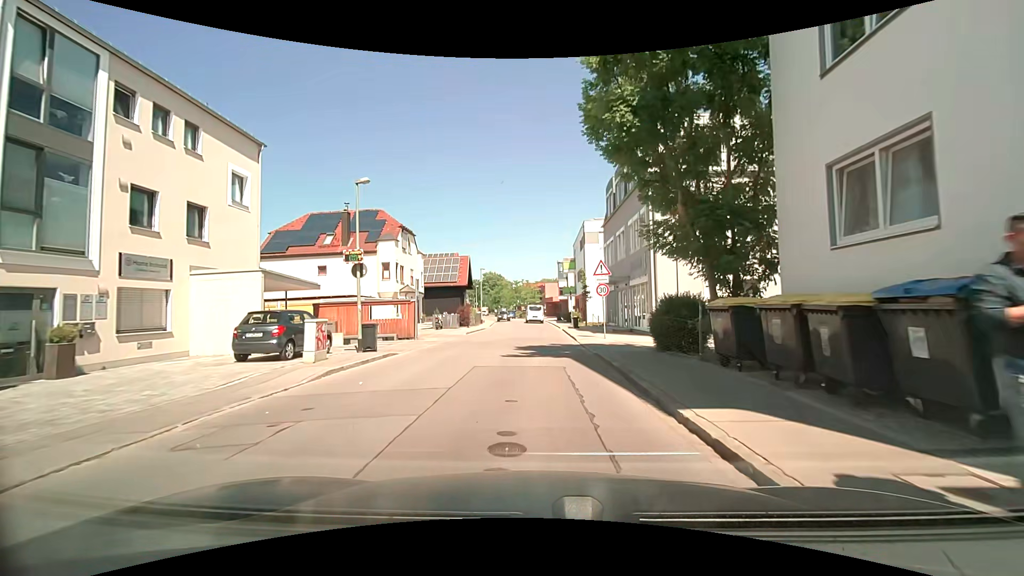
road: residential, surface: asphalt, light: Day
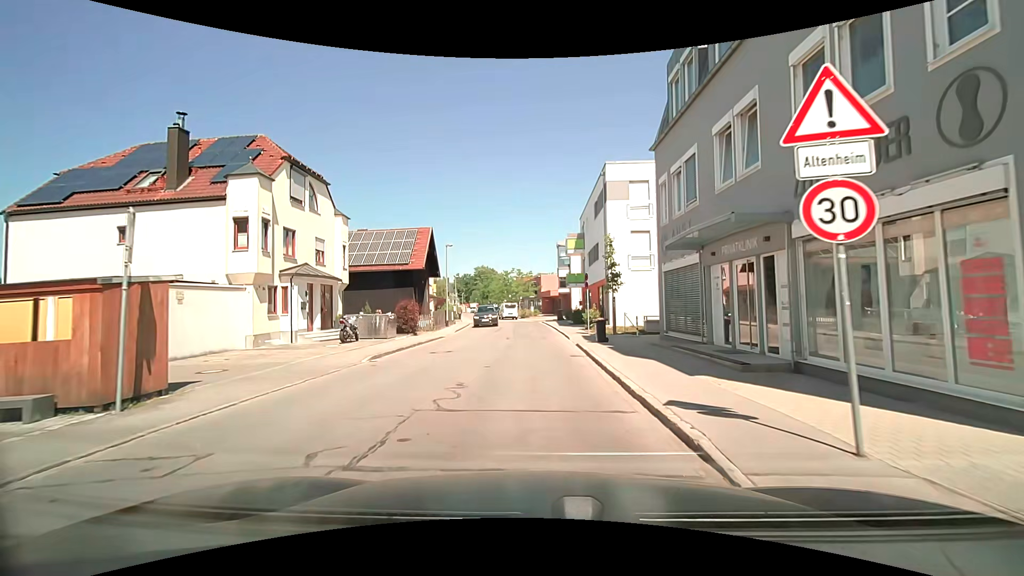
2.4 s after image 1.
(+0.2, +18.1) m; +1°
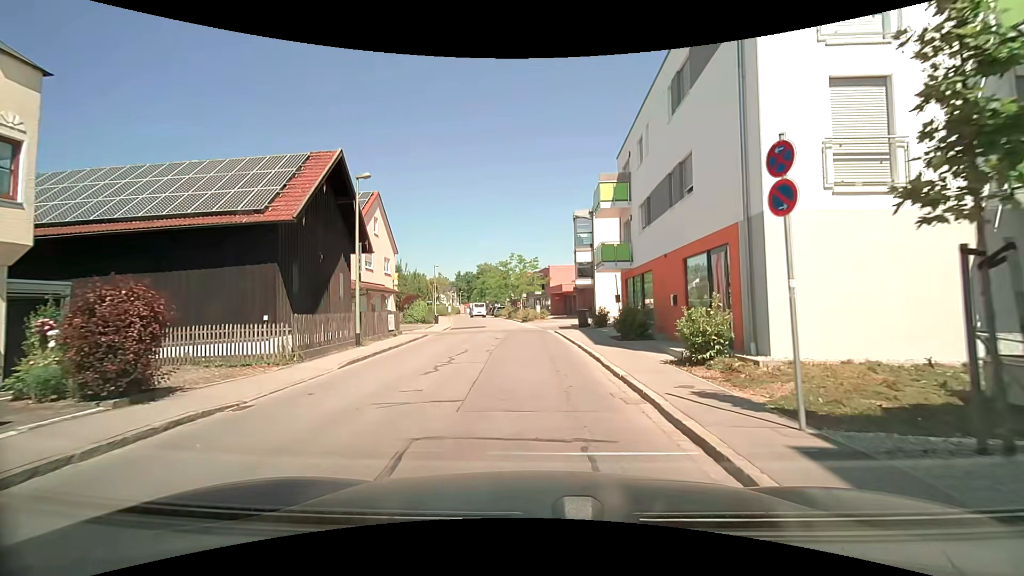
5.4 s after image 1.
(-0.2, +19.6) m; 0°
(0, +10) (0, +20) (-1, +30) (-2, +40) (-4, +50) (-5, +60) (-7, +69) (-9, +79) (-11, +89) (-12, +99) m
